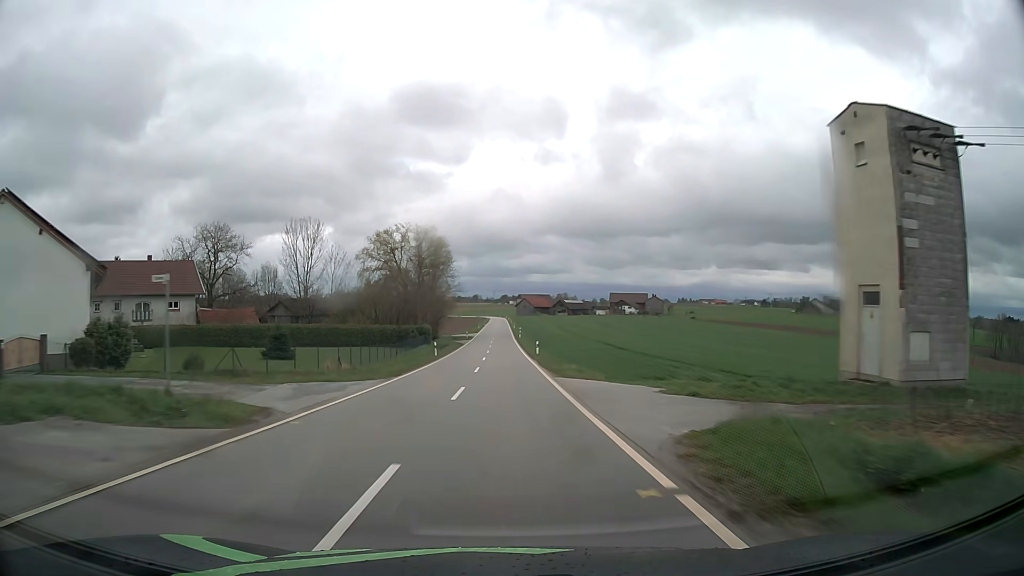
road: tertiary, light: Day
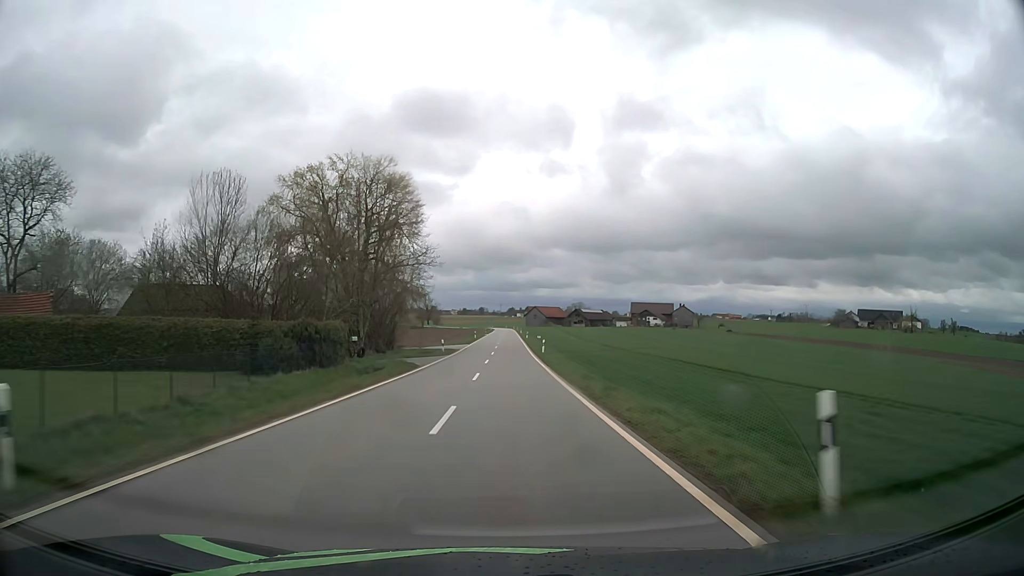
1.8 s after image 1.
(-0.3, +42.6) m; -1°
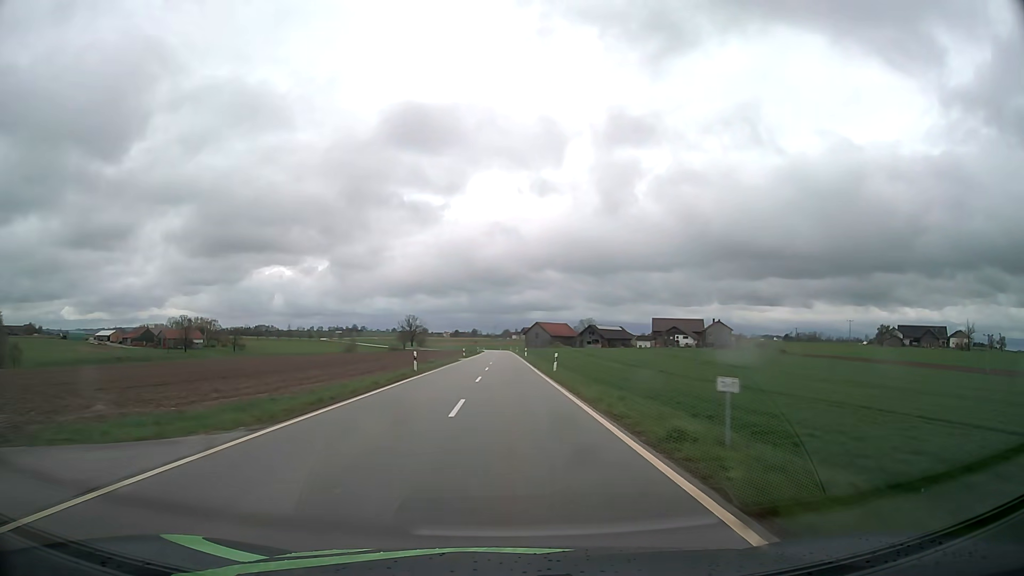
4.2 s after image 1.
(+0.1, +58.1) m; 0°
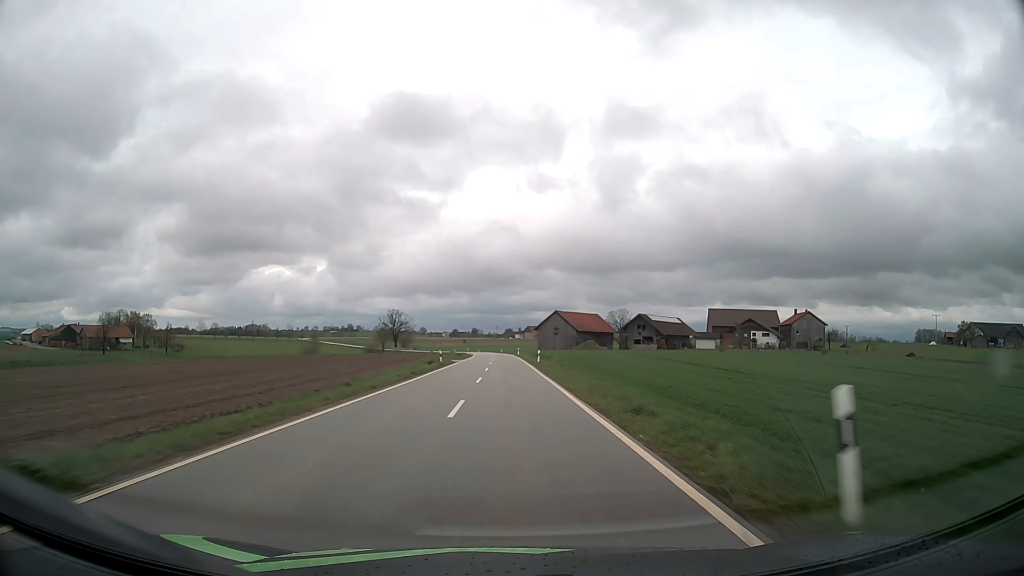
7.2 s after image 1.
(-0.1, +73.2) m; 0°
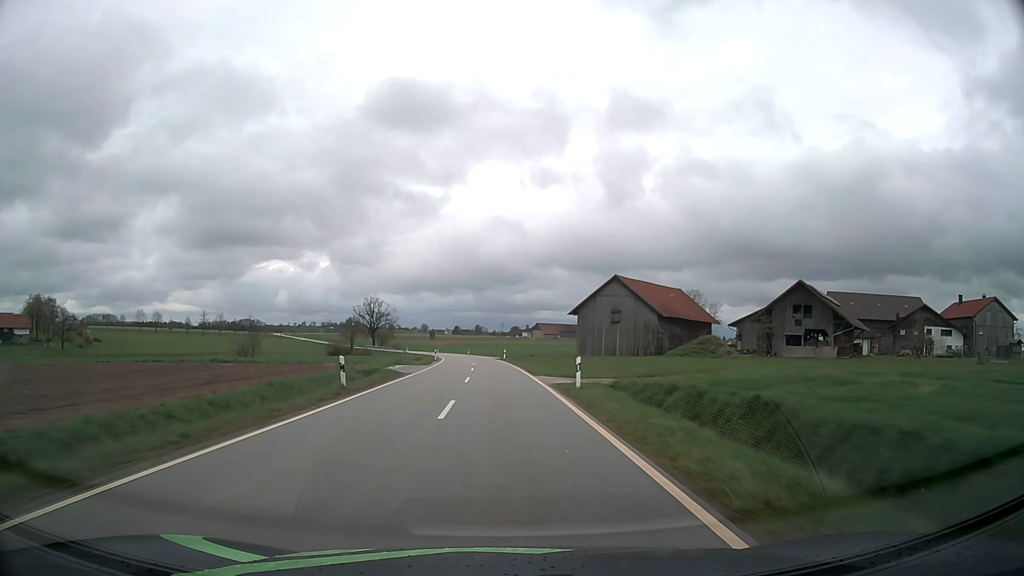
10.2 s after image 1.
(-0.1, +73.6) m; 0°
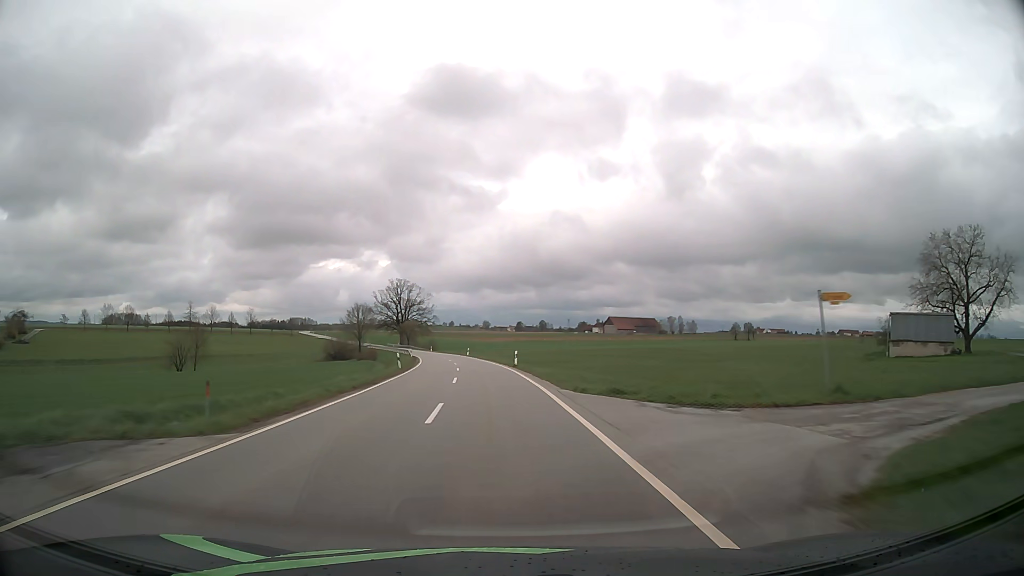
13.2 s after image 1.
(-2.7, +73.9) m; -5°
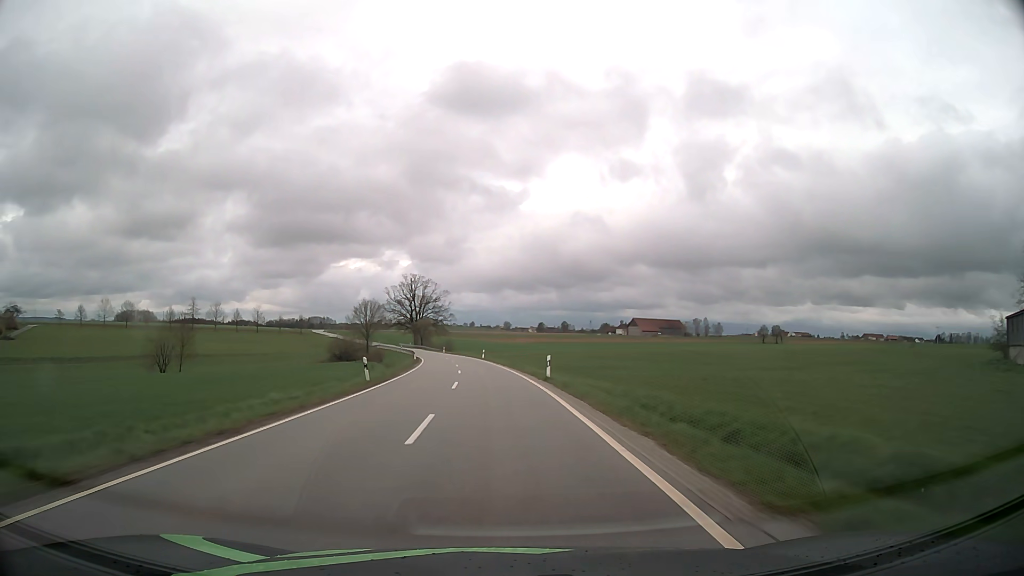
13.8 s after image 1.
(-0.2, +14.8) m; -2°
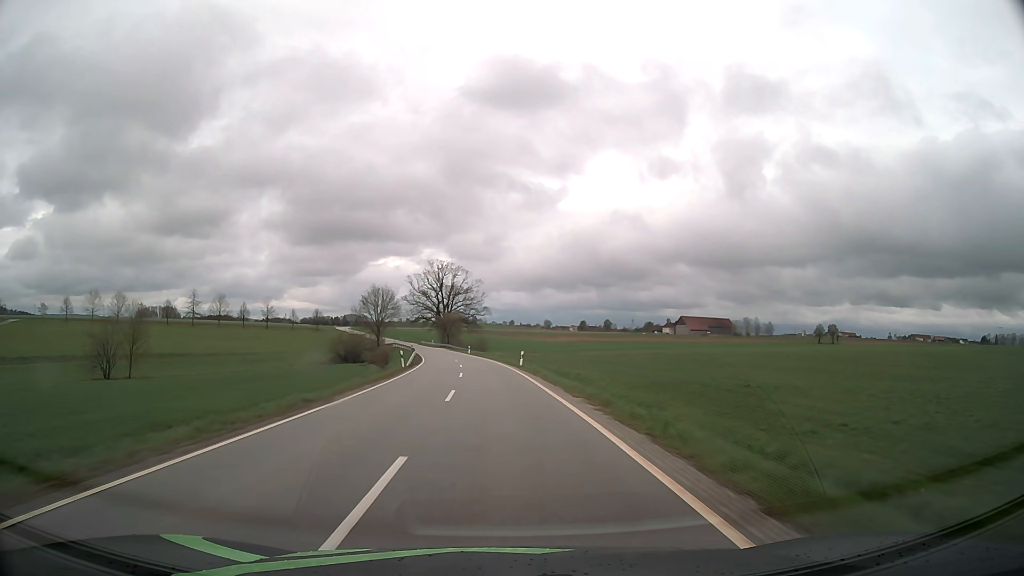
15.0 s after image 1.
(-0.8, +29.5) m; -3°
(0, +10) (0, +20) (-1, +30) (-2, +40) (-2, +50) (-3, +60) (-5, +70) (-6, +80) (-8, +90) (-10, +99) m
